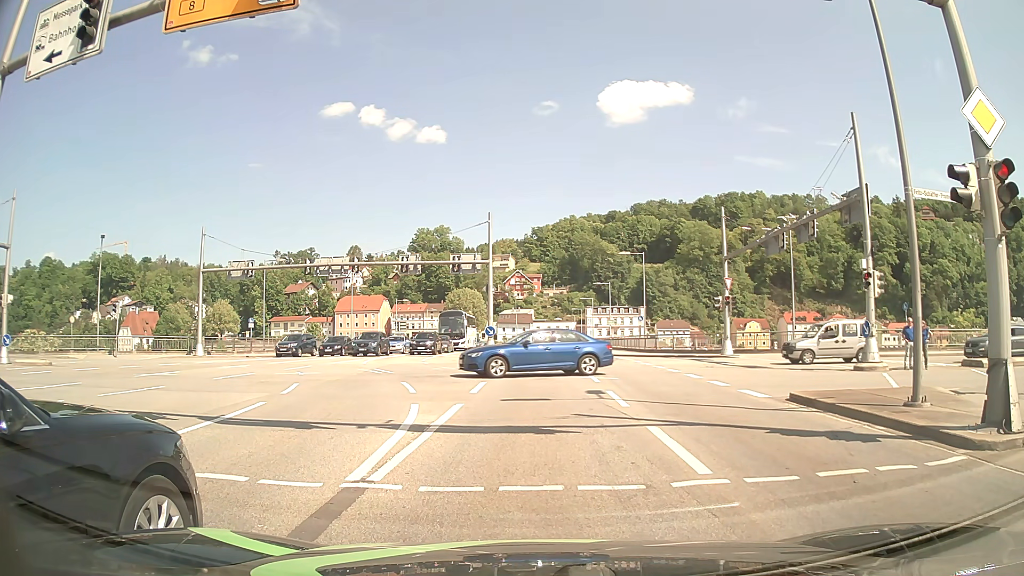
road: primary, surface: asphalt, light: Day
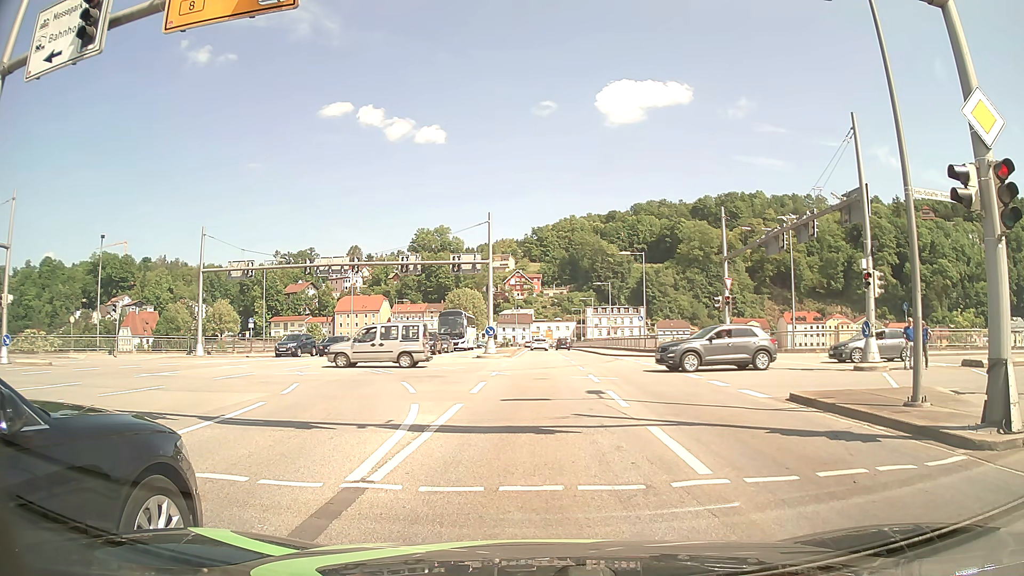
(0.0, 0.0) m; 0°
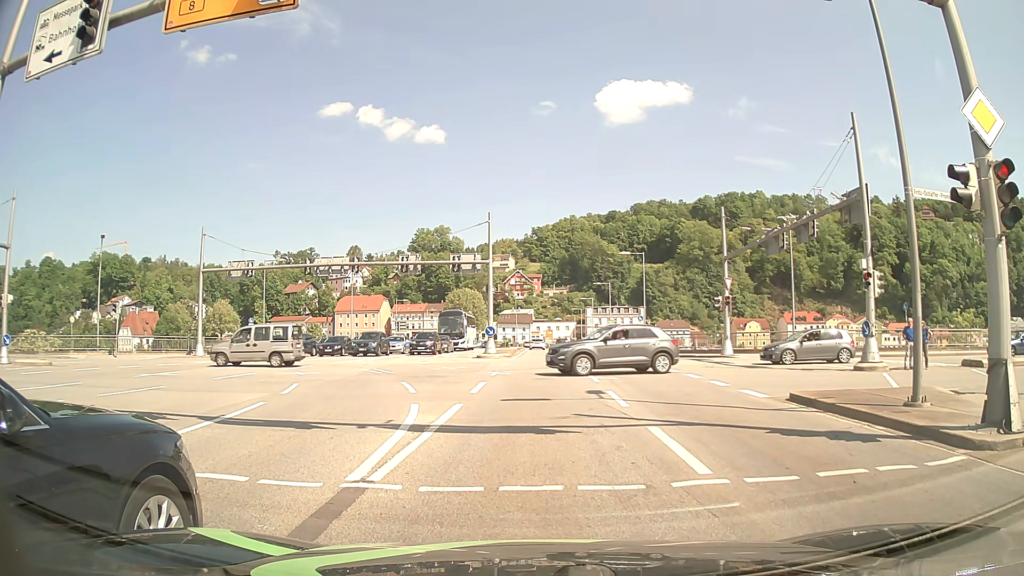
(0.0, 0.0) m; 0°
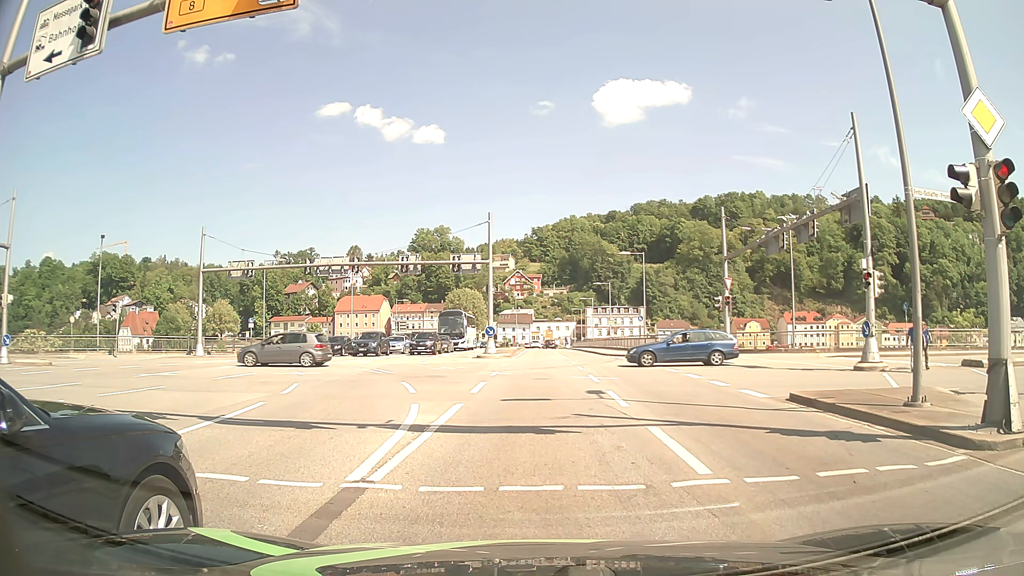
(0.0, 0.0) m; 0°
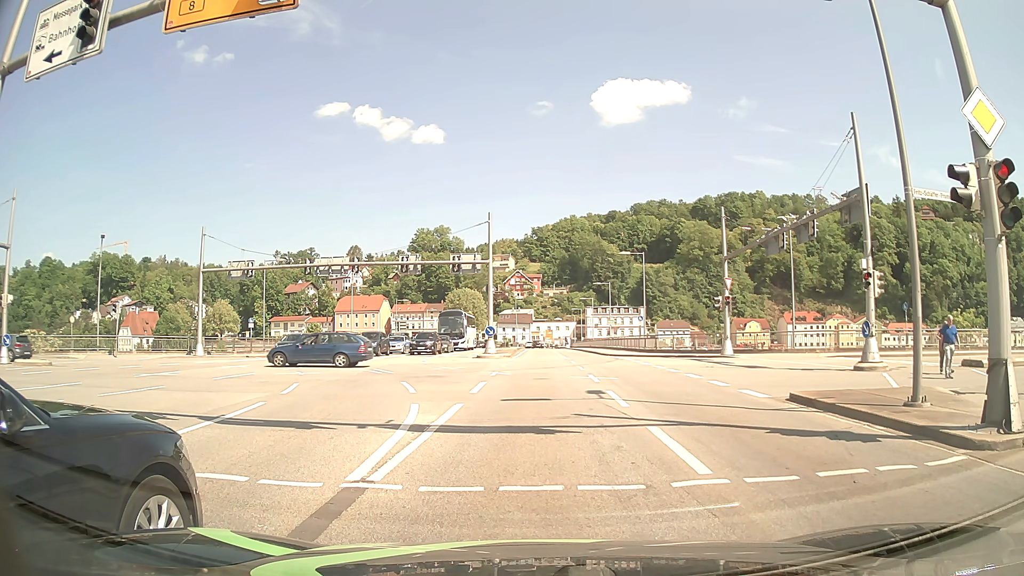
(0.0, 0.0) m; 0°
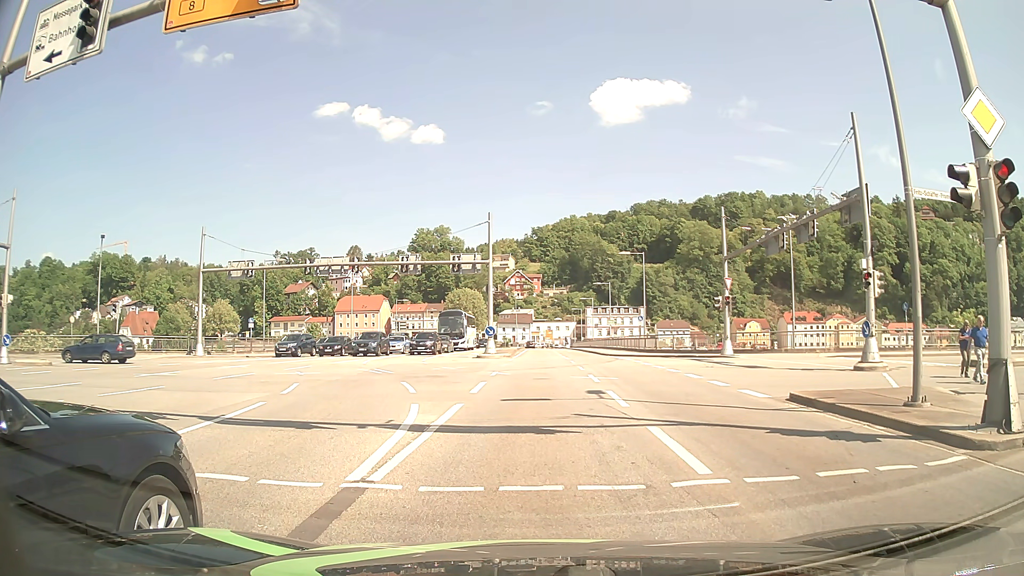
(0.0, 0.0) m; 0°
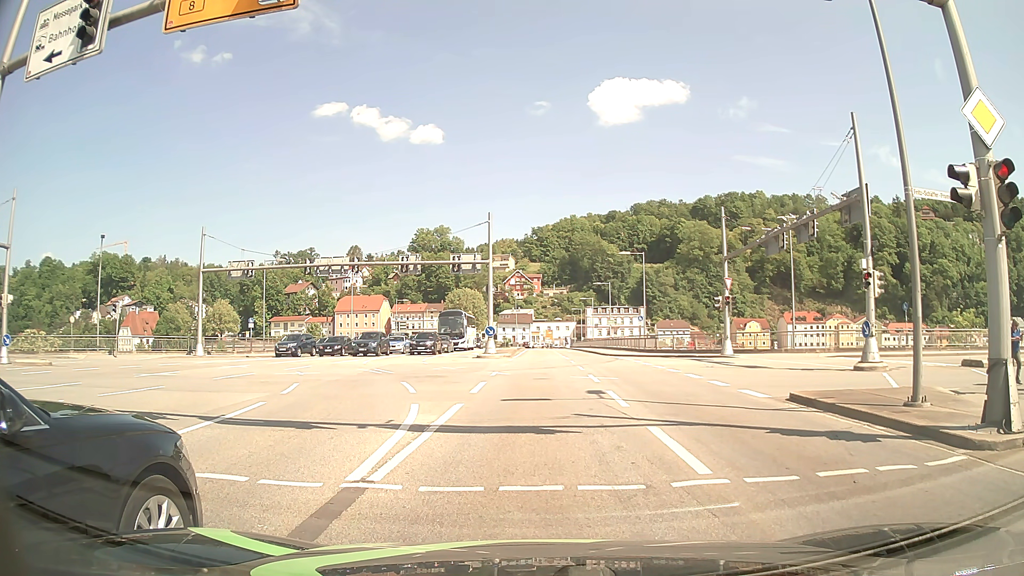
(0.0, 0.0) m; 0°
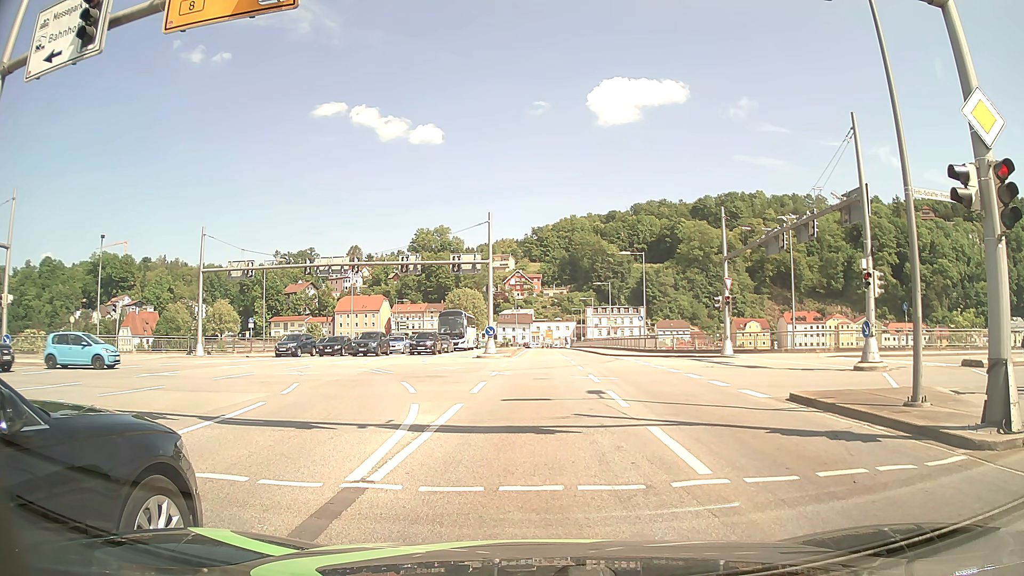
(0.0, 0.0) m; 0°
(0, +10) (0, +20) (0, +30) (0, +40) (0, +50) (0, +60) (0, +70) (0, +80) (0, +90) (0, +100) m
